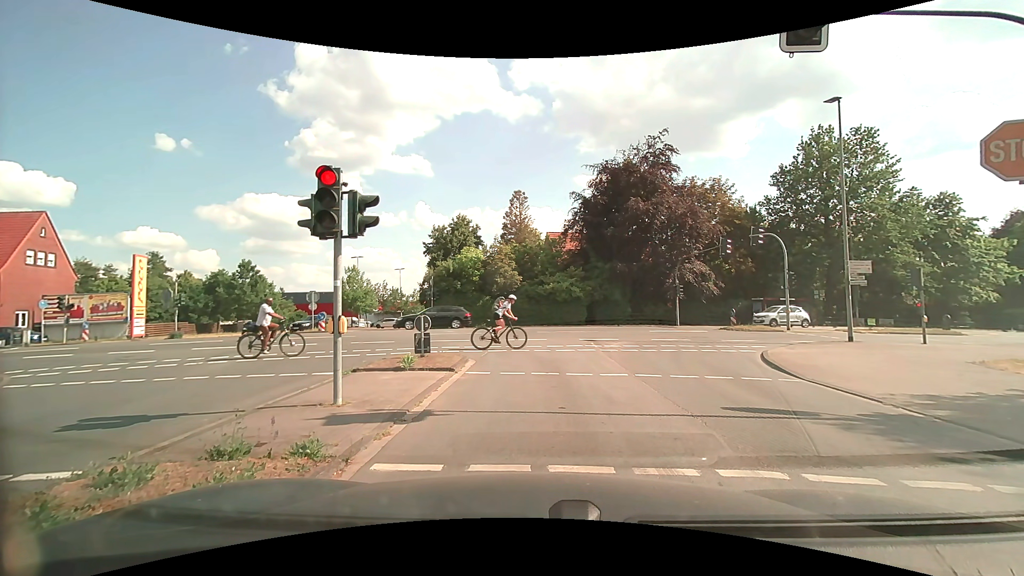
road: tertiary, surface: asphalt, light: Day
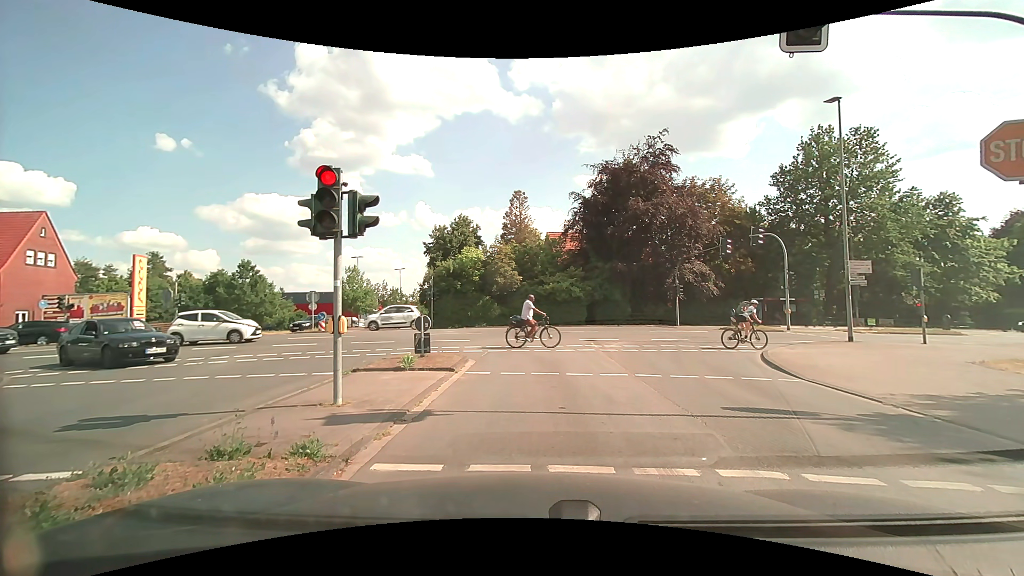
(0.0, 0.0) m; 0°
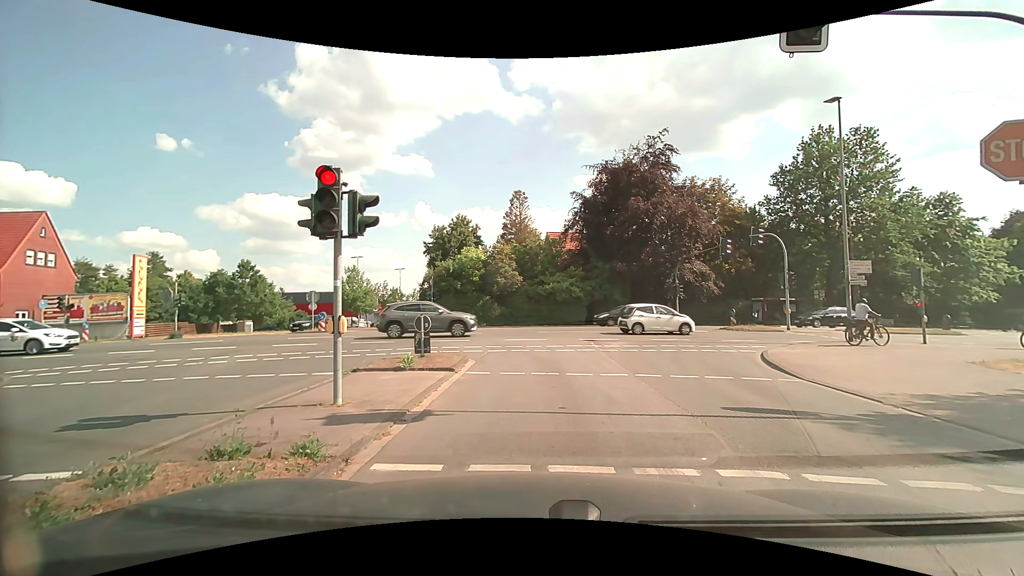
(0.0, 0.0) m; 0°
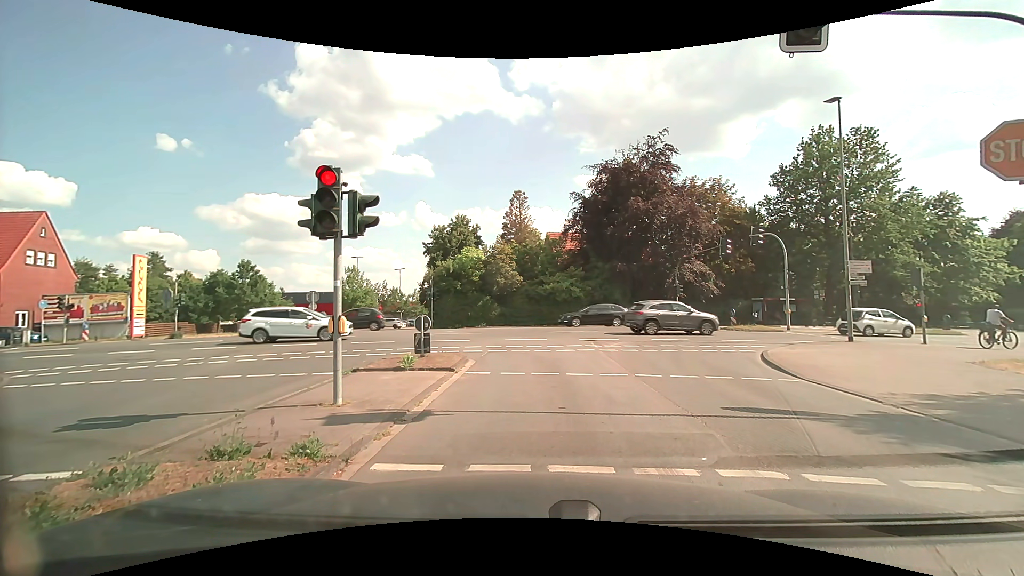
(0.0, 0.0) m; 0°
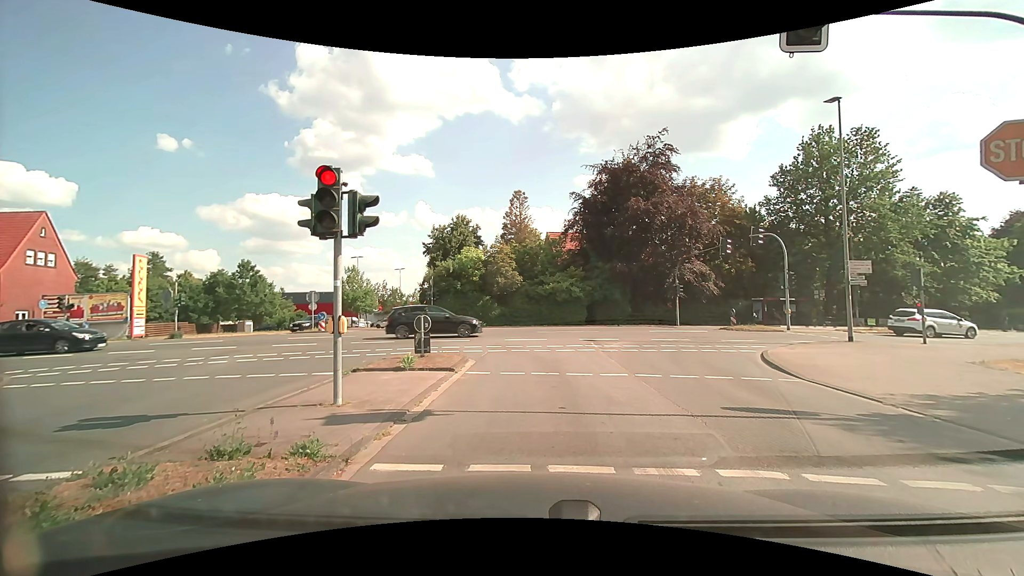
(0.0, 0.0) m; 0°
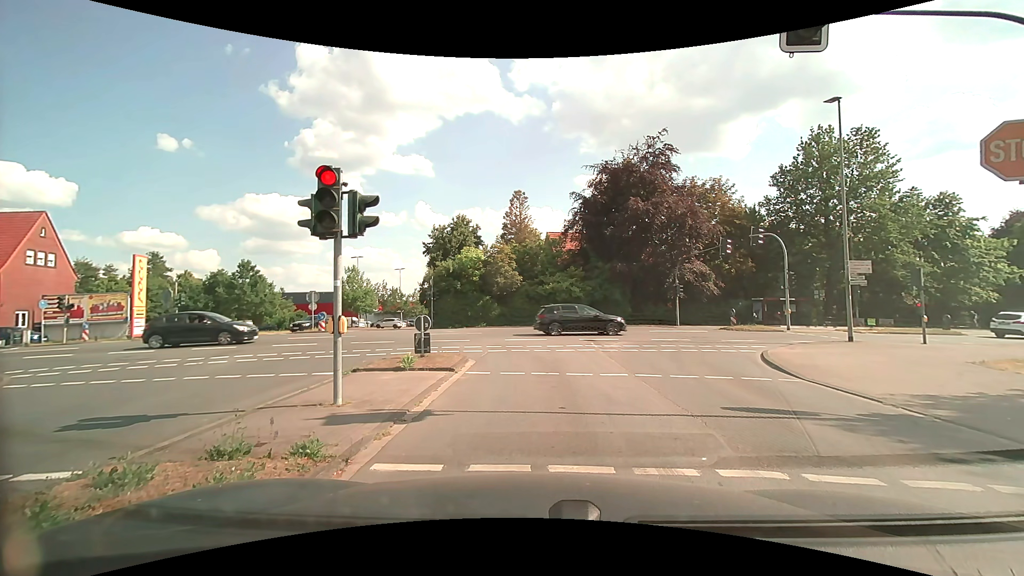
(0.0, 0.0) m; 0°
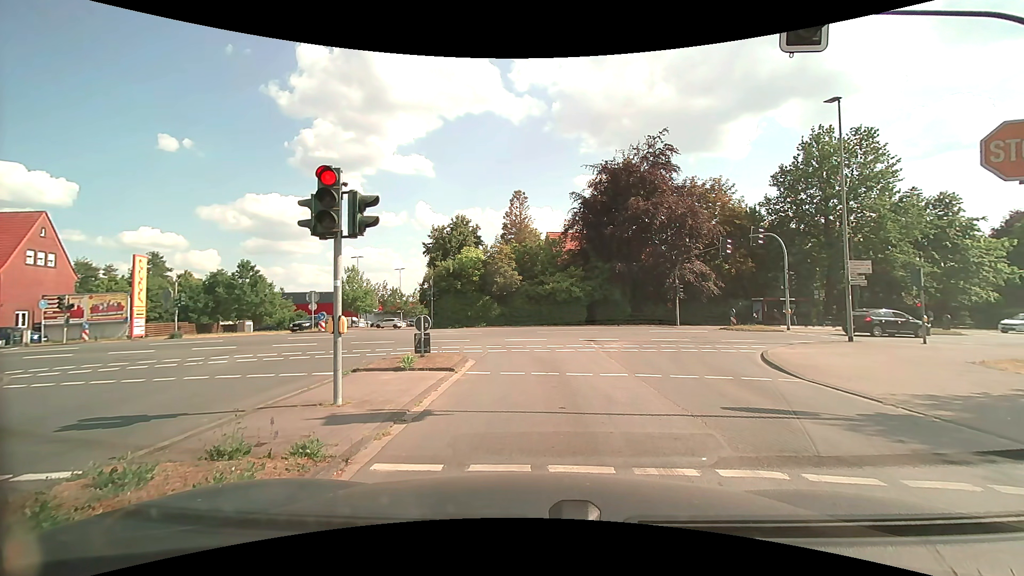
(0.0, 0.0) m; 0°
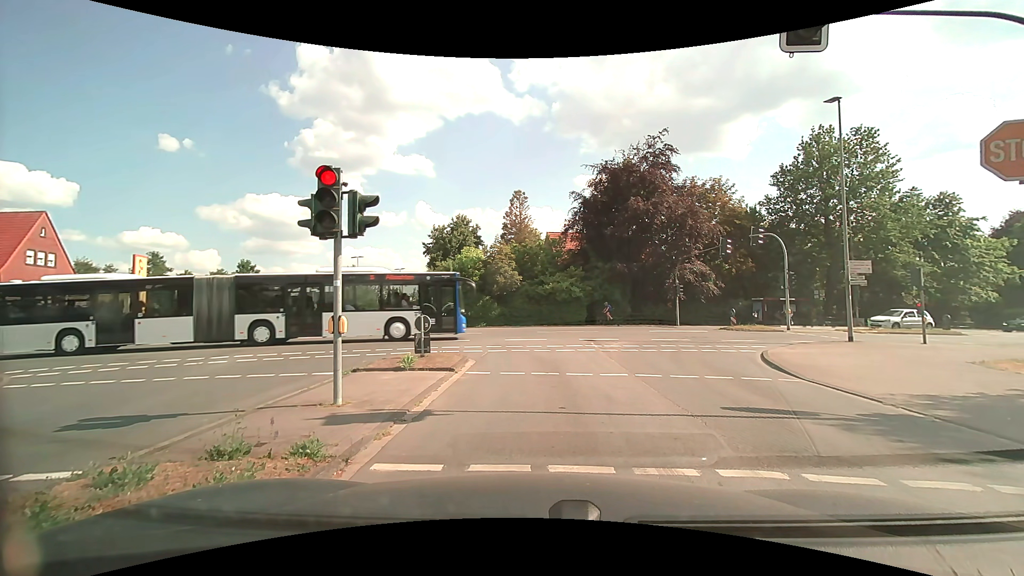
(0.0, 0.0) m; 0°
(0, +10) (-2, +20) (-8, +27) (-18, +30) (-28, +29) (-37, +26) (-47, +23) (-56, +19) (-66, +16) (-75, +13) m
